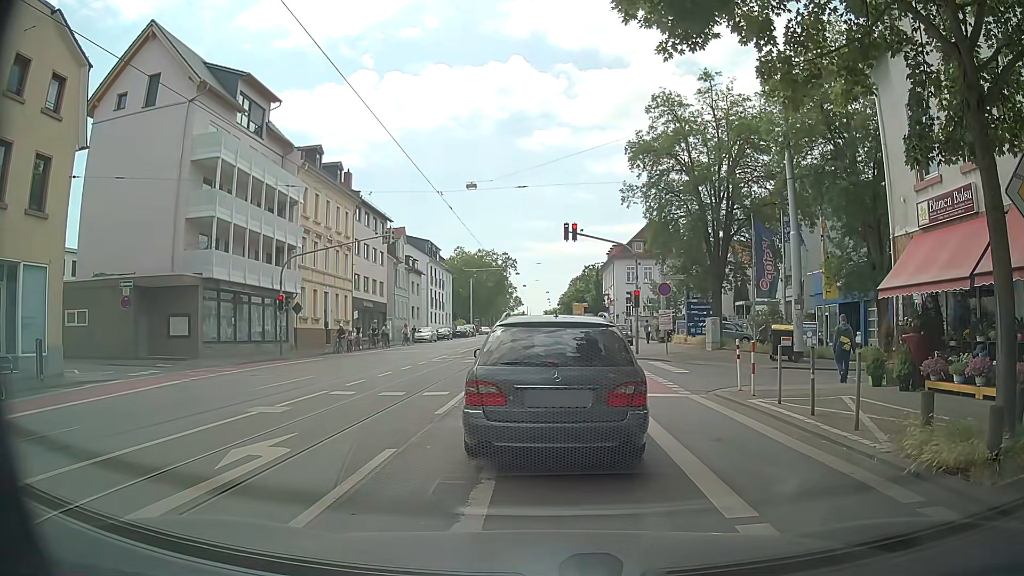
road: secondary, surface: asphalt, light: Day
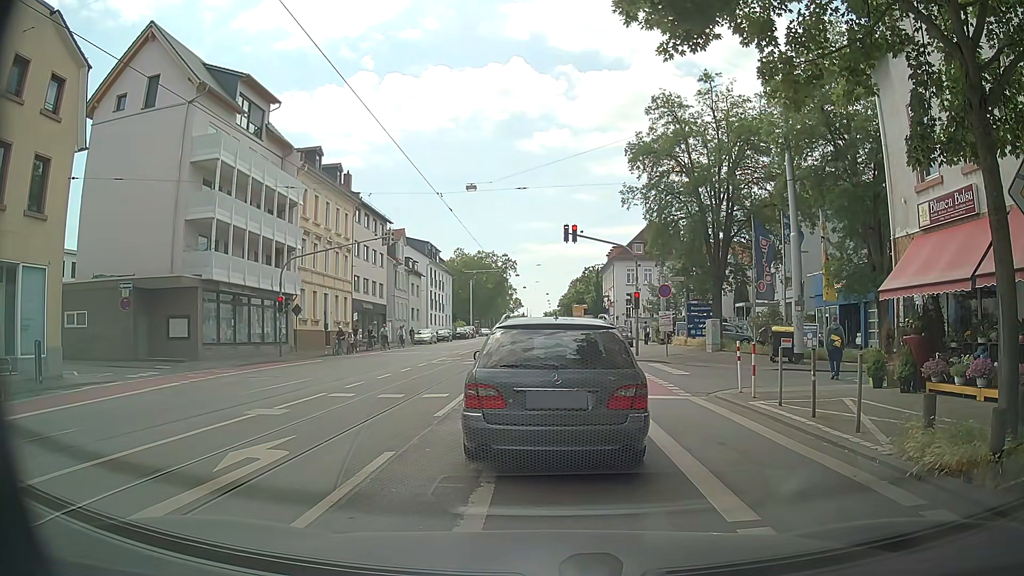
(0.0, +0.1) m; 0°
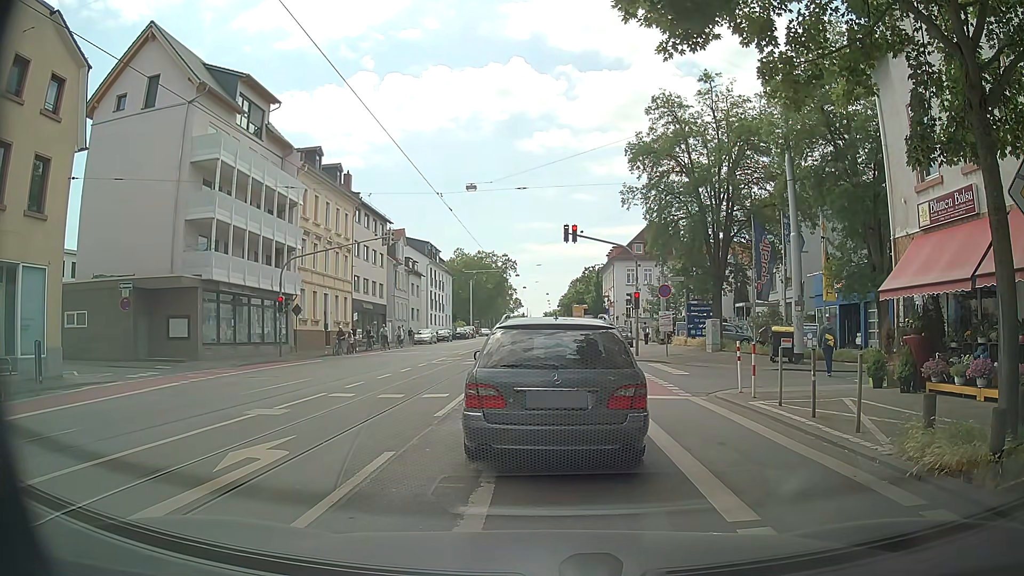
(0.0, 0.0) m; 0°
(0, +10) (-1, +20) (-2, +30) (-2, +40) (-3, +50) (-3, +60) (-4, +70) (-4, +80) (-5, +90) (-5, +100) m
